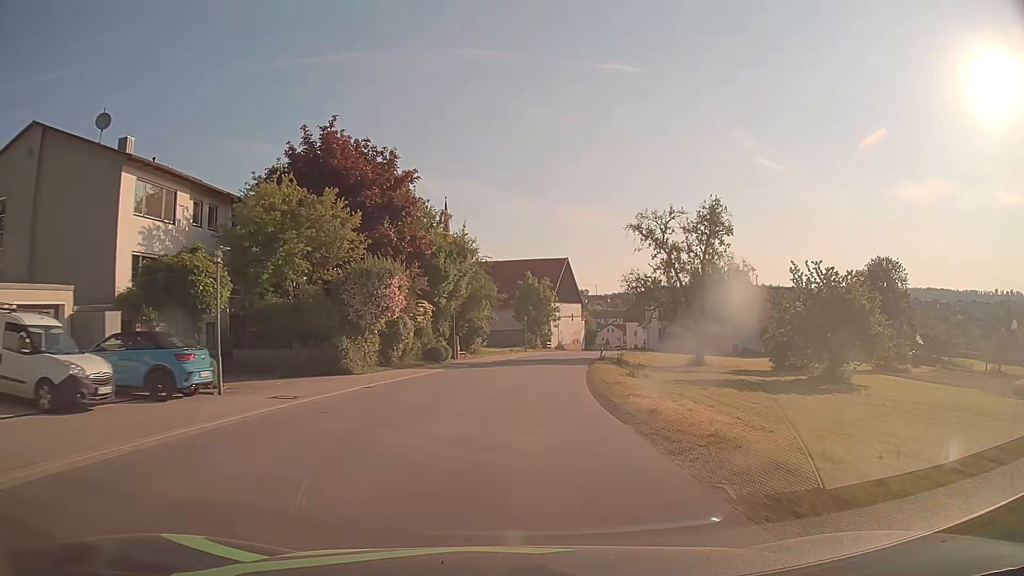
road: tertiary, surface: asphalt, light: Day
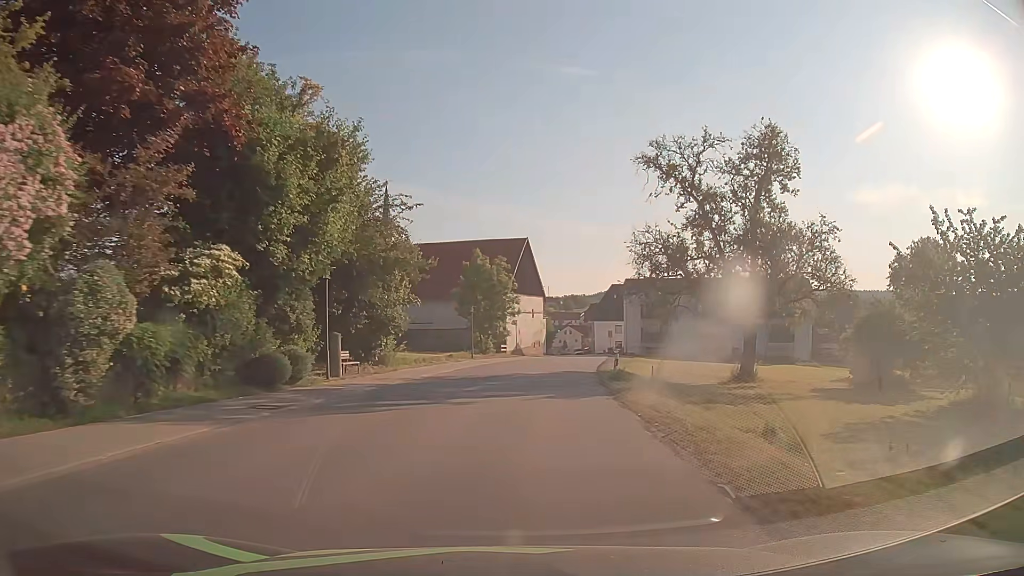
(+0.7, +22.2) m; +4°
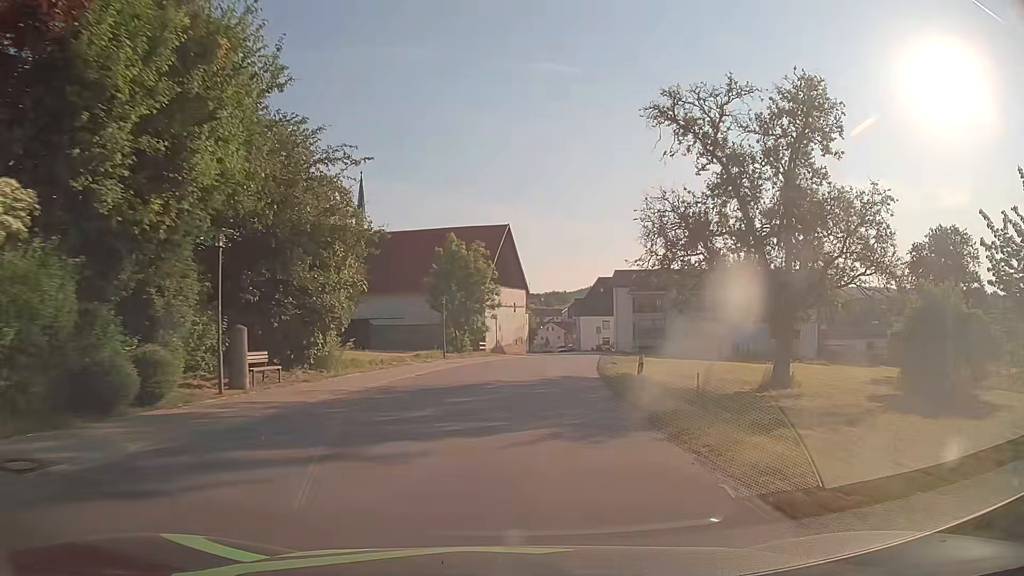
(+0.1, +7.4) m; +2°
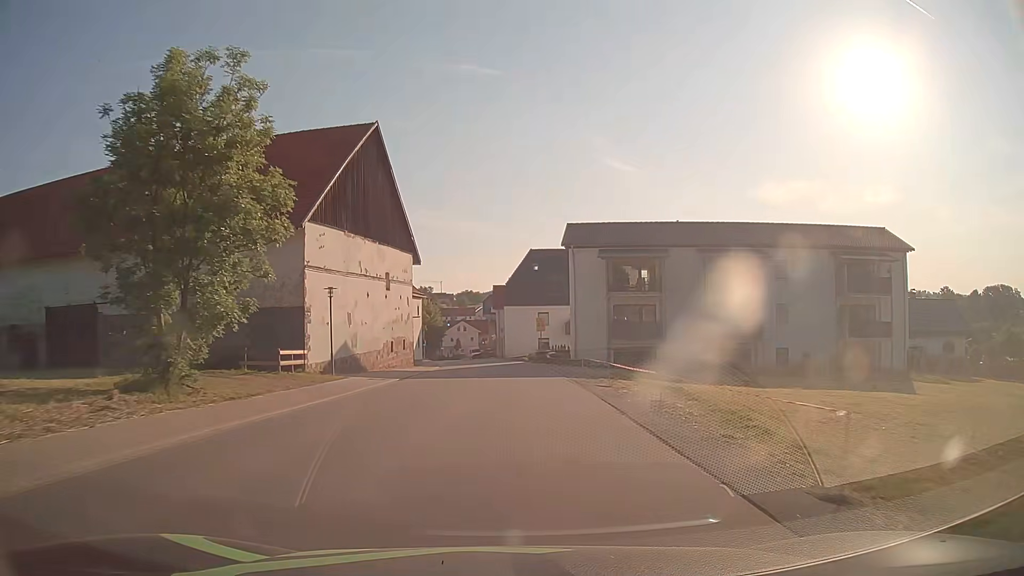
(+2.5, +36.1) m; +7°
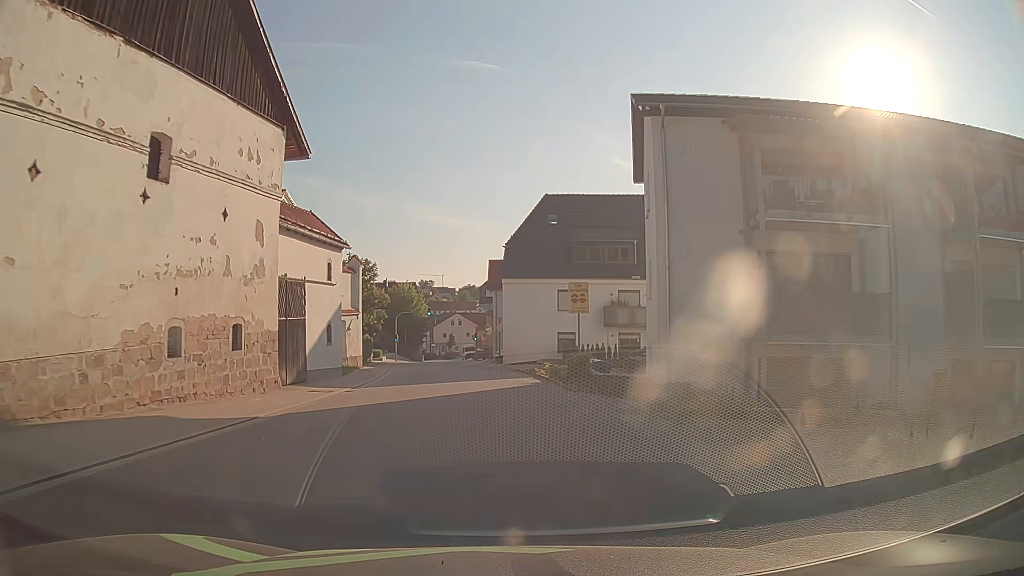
(+0.3, +27.6) m; -1°
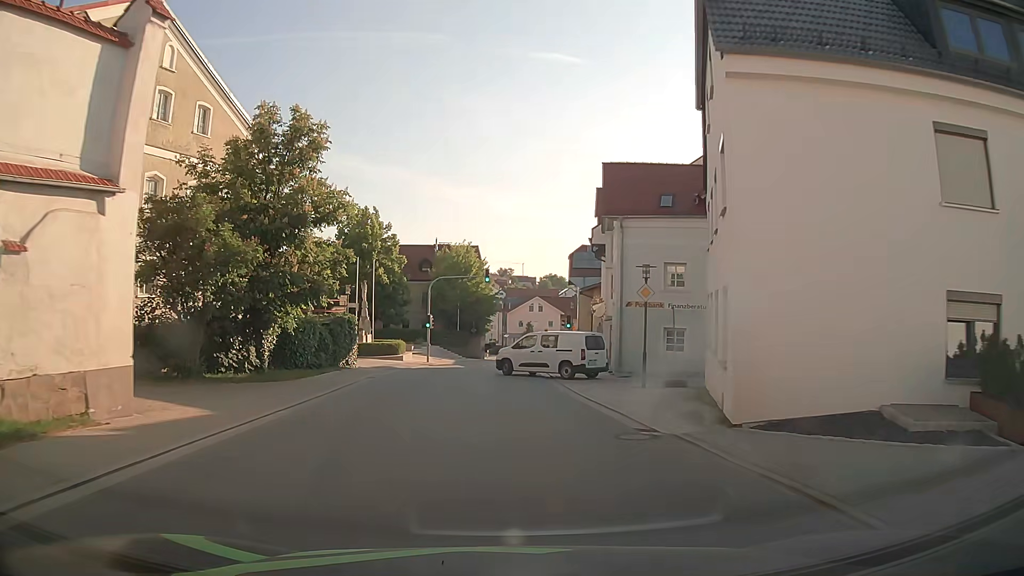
(-1.8, +33.5) m; -6°
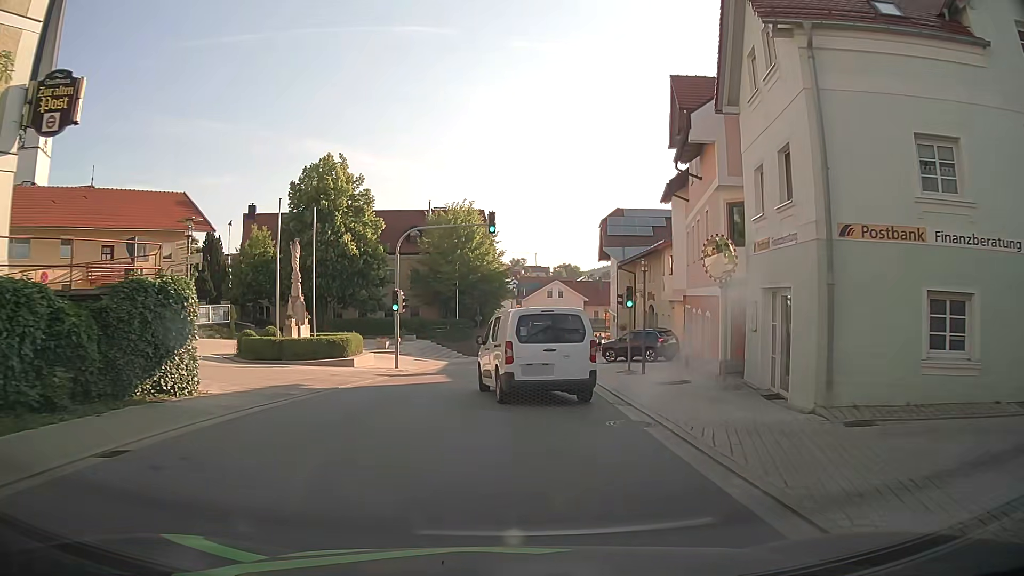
(-0.3, +17.4) m; -2°
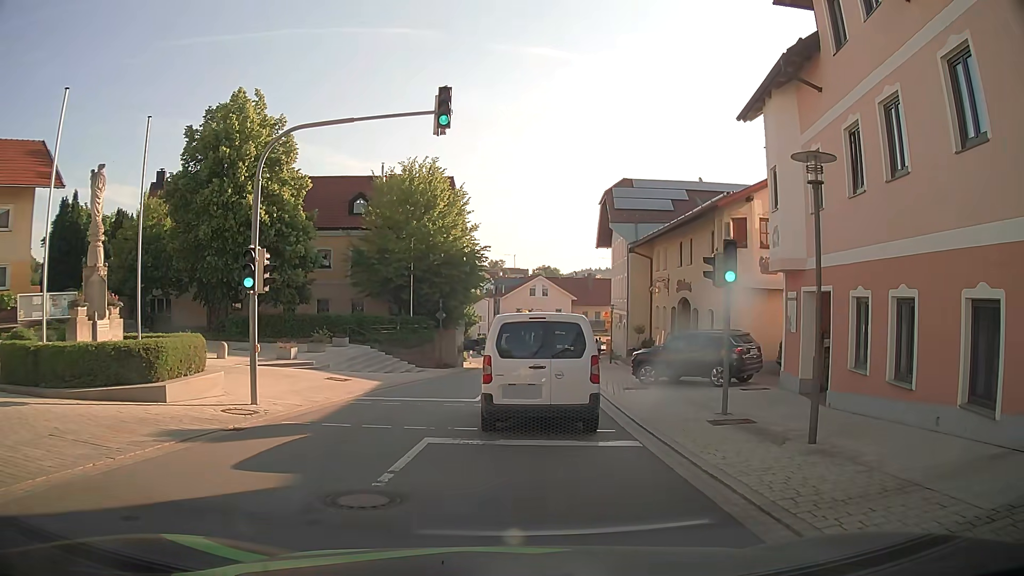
(+0.3, +13.4) m; +4°
(0, +10) (0, +20) (+1, +30) (+1, +40) (+1, +50) (0, +60) (-1, +70) (-4, +79) (-7, +89) (-12, +98) m
